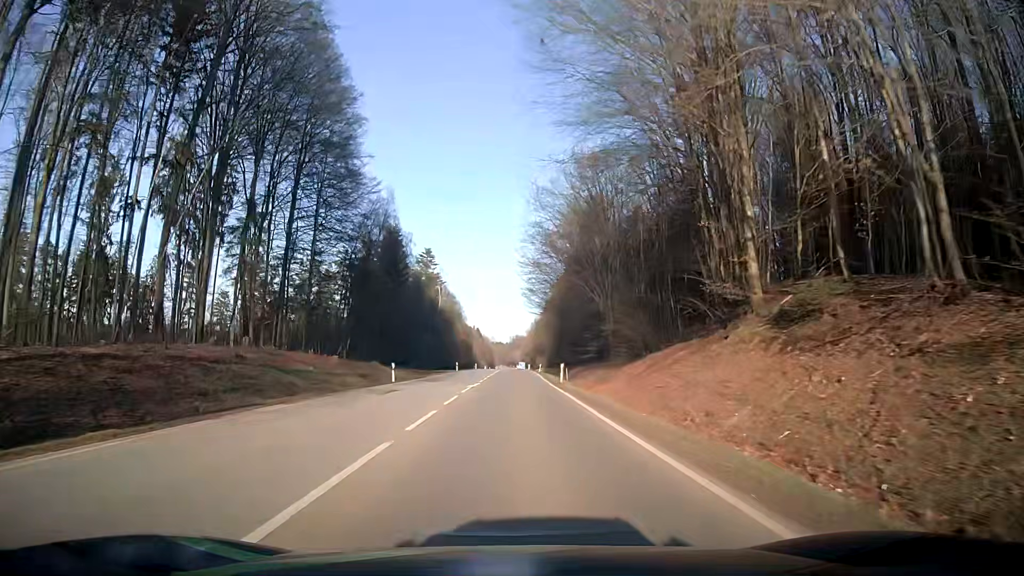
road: secondary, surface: asphalt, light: Day
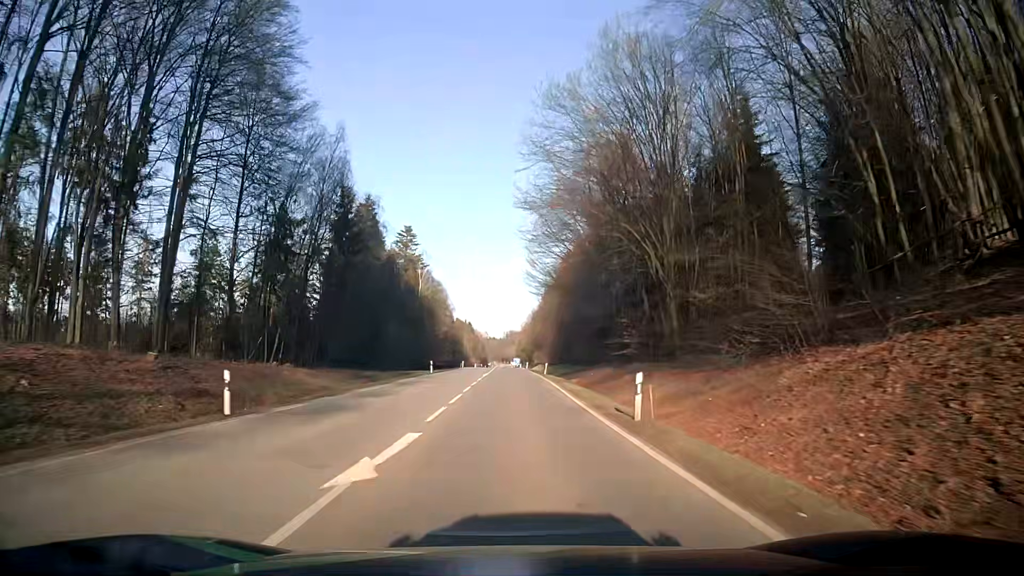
(+0.1, +22.7) m; +1°
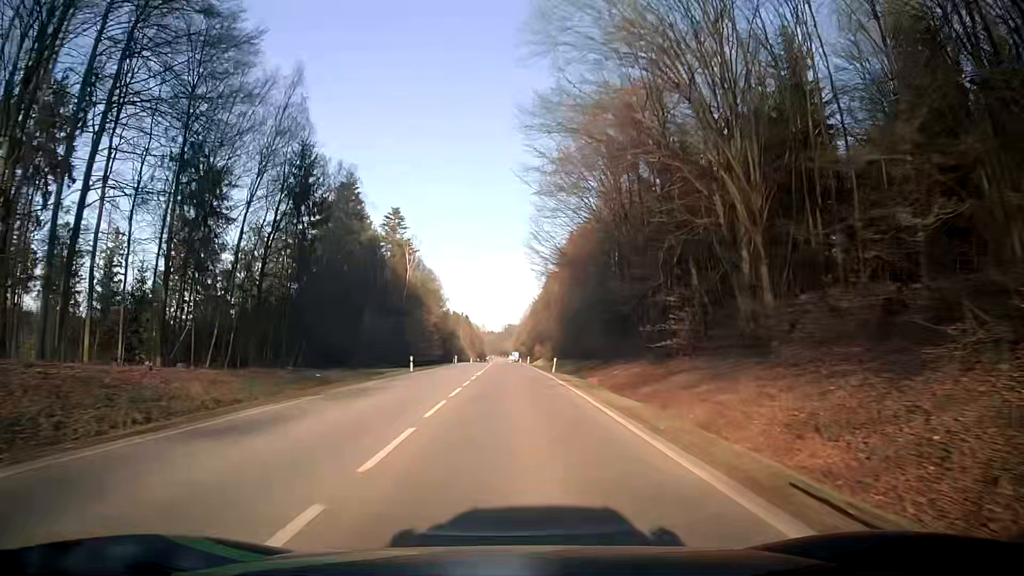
(0.0, +12.1) m; 0°
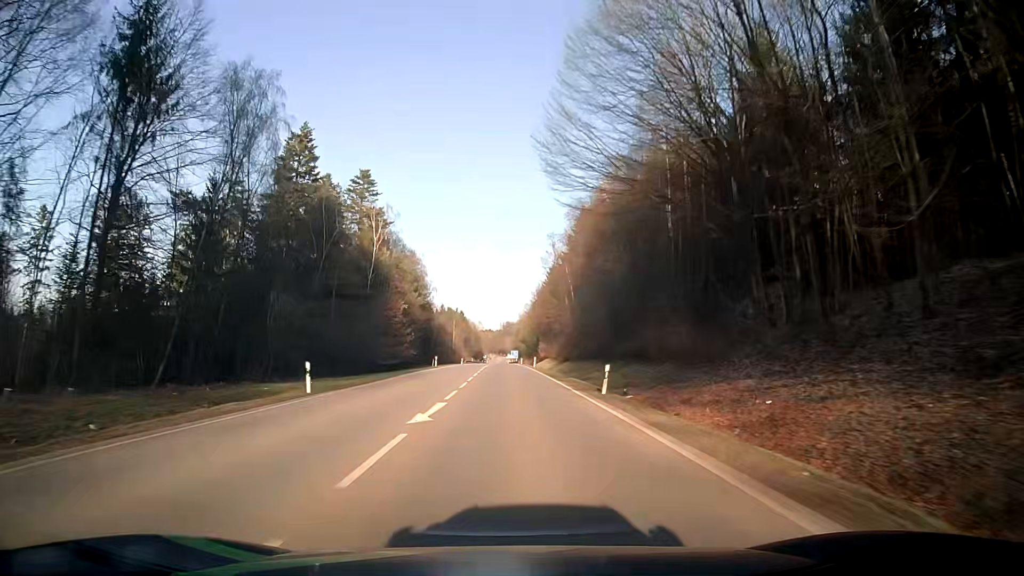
(0.0, +25.3) m; 0°
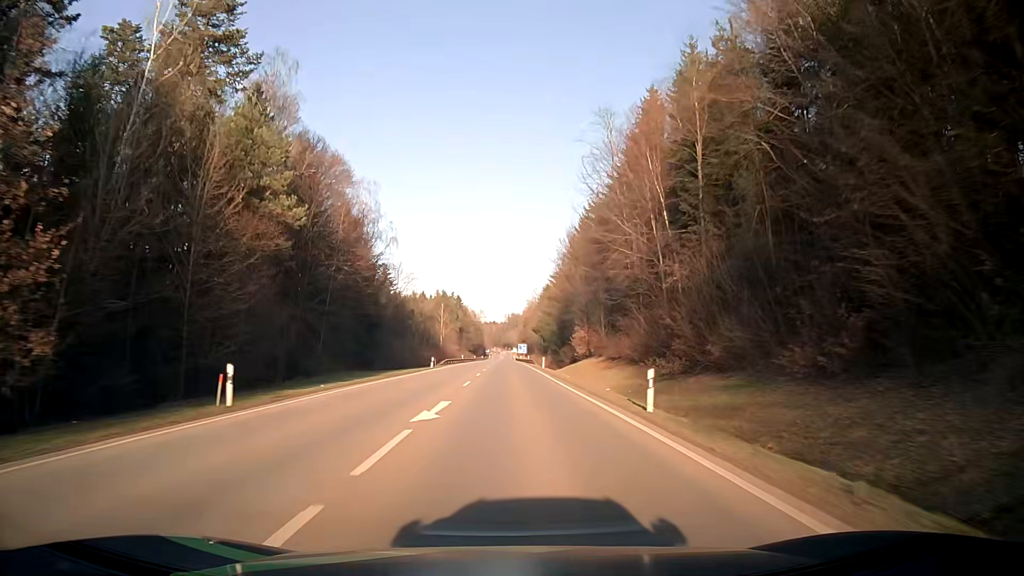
(0.0, +53.9) m; 0°
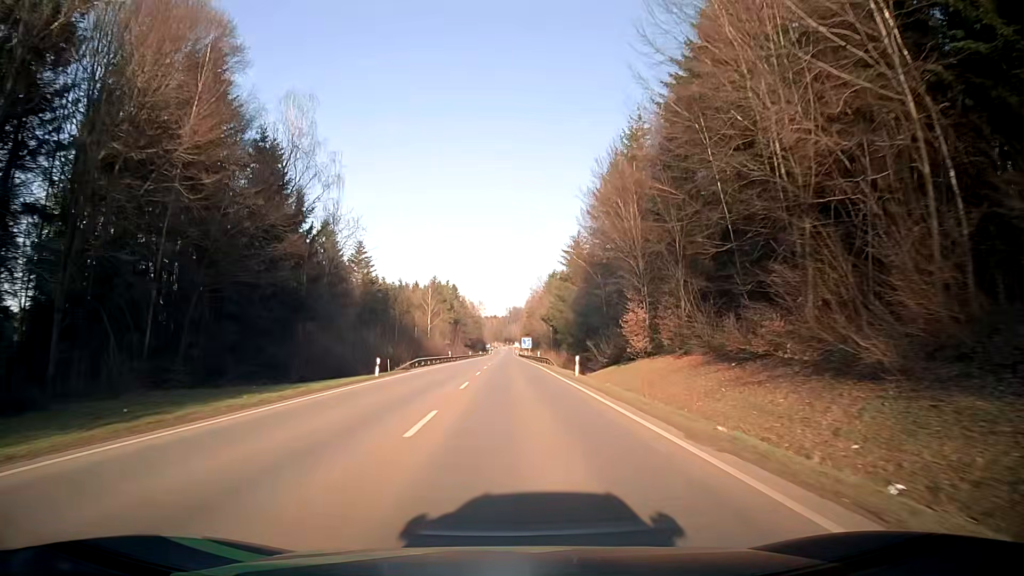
(-0.1, +27.6) m; 0°
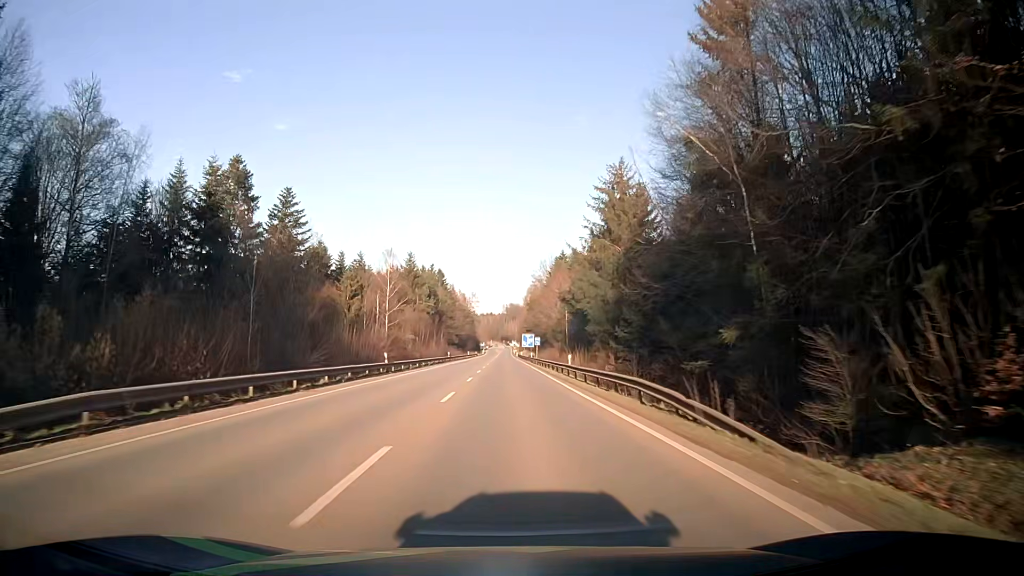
(+0.1, +41.6) m; 0°
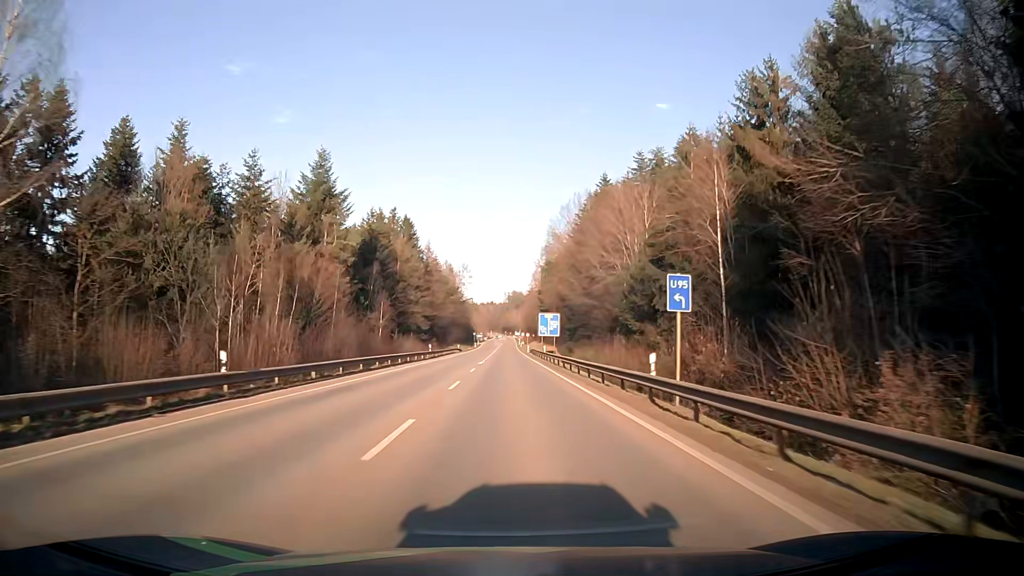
(-0.3, +70.2) m; 0°
(0, +10) (0, +20) (0, +30) (0, +40) (0, +50) (0, +60) (0, +70) (0, +80) (0, +90) (0, +100) m
